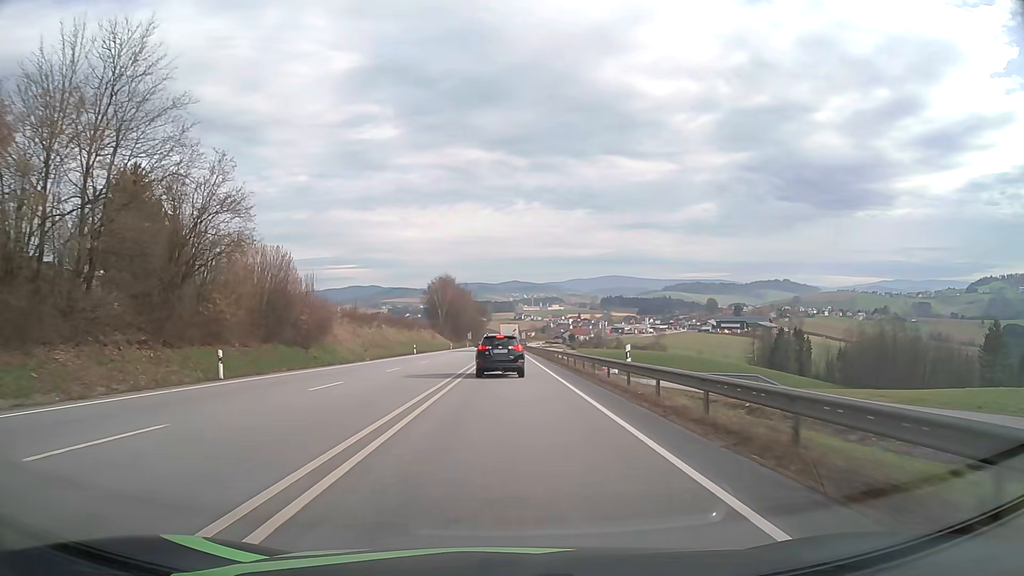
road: primary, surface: asphalt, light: Day
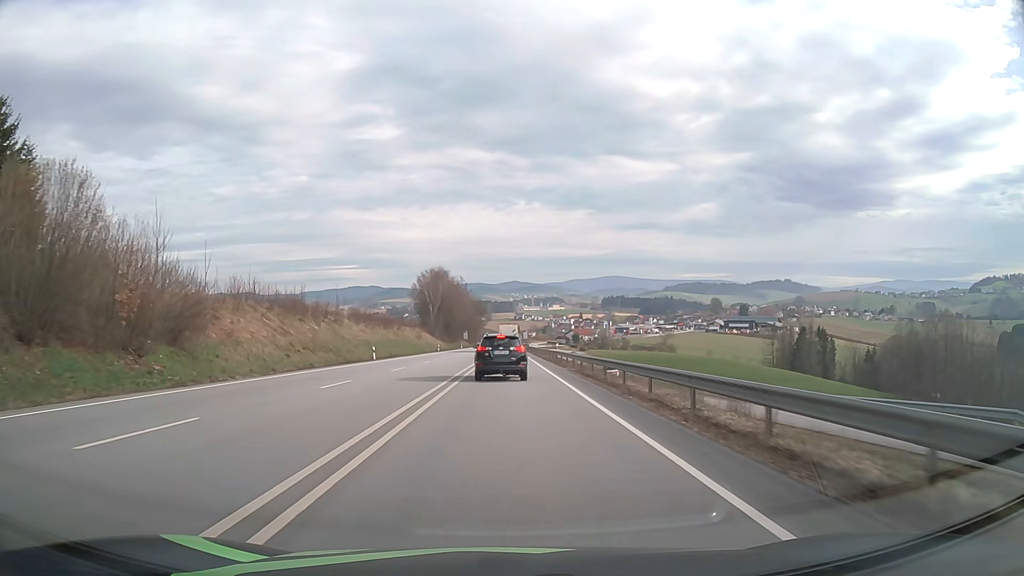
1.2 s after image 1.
(0.0, +23.0) m; 0°
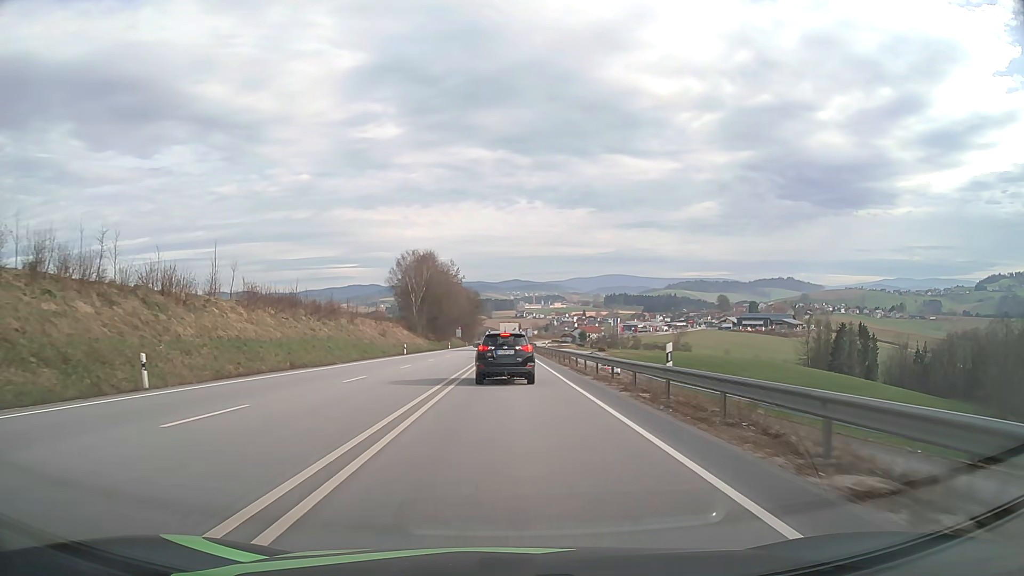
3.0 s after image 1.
(0.0, +33.8) m; 0°
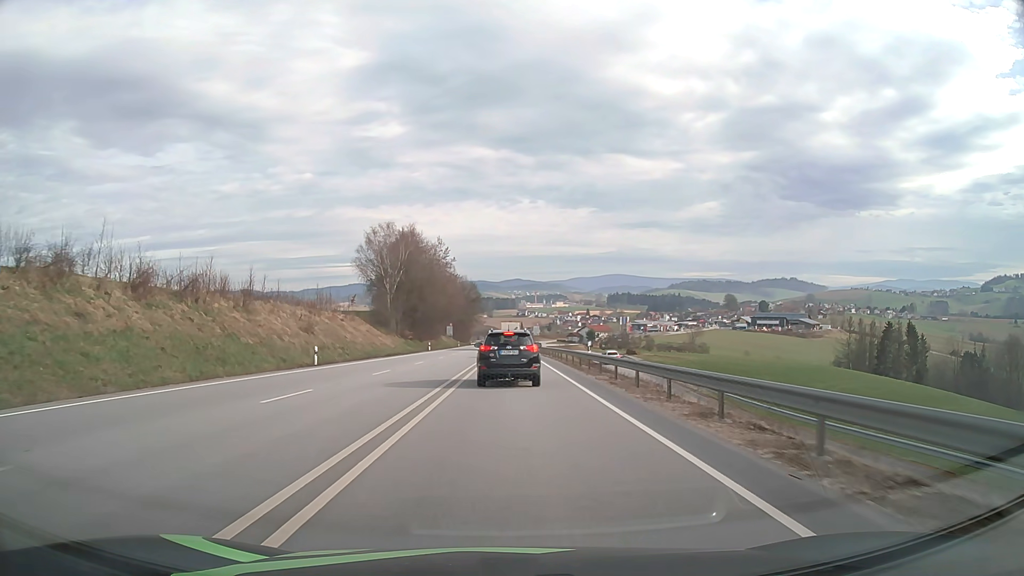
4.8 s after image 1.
(-0.1, +31.8) m; 0°
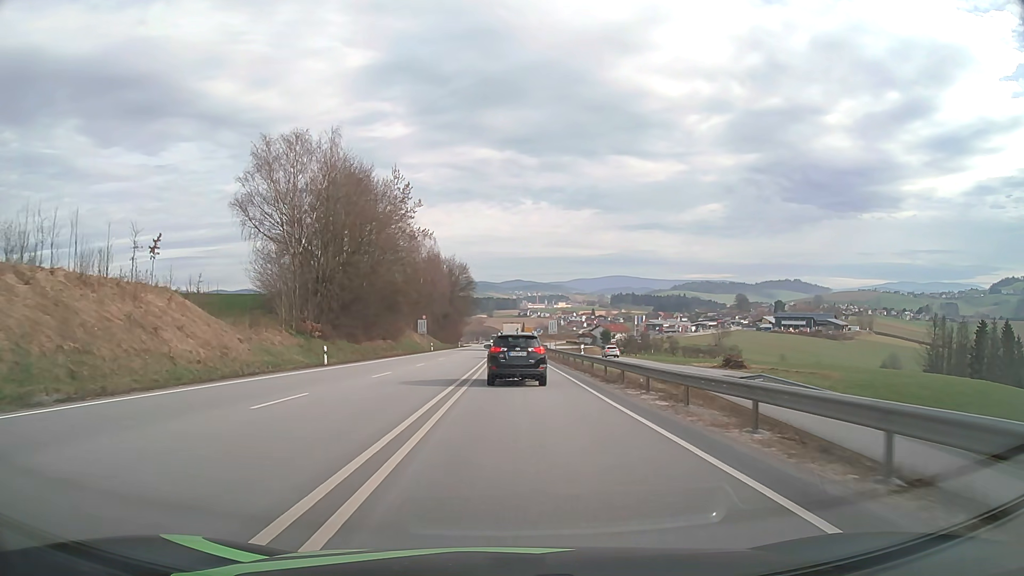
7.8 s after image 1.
(0.0, +49.5) m; 0°
